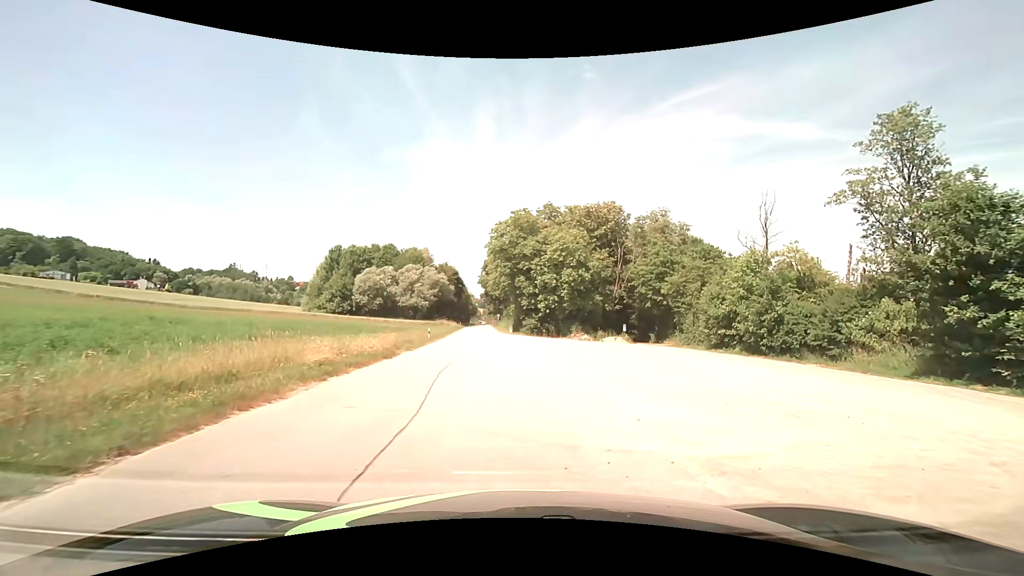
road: residential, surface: asphalt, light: Day
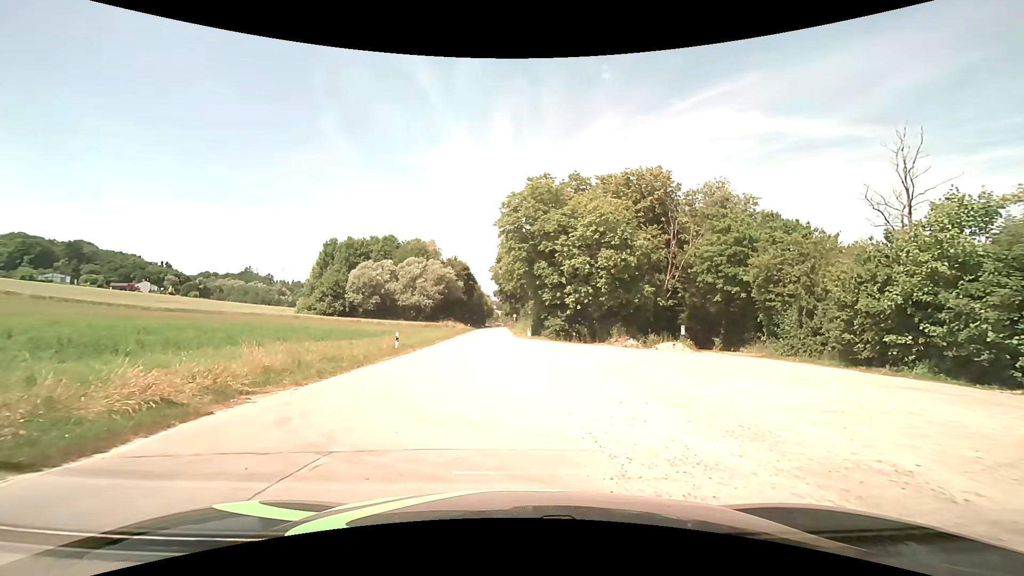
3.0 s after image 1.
(0.0, +15.9) m; -2°
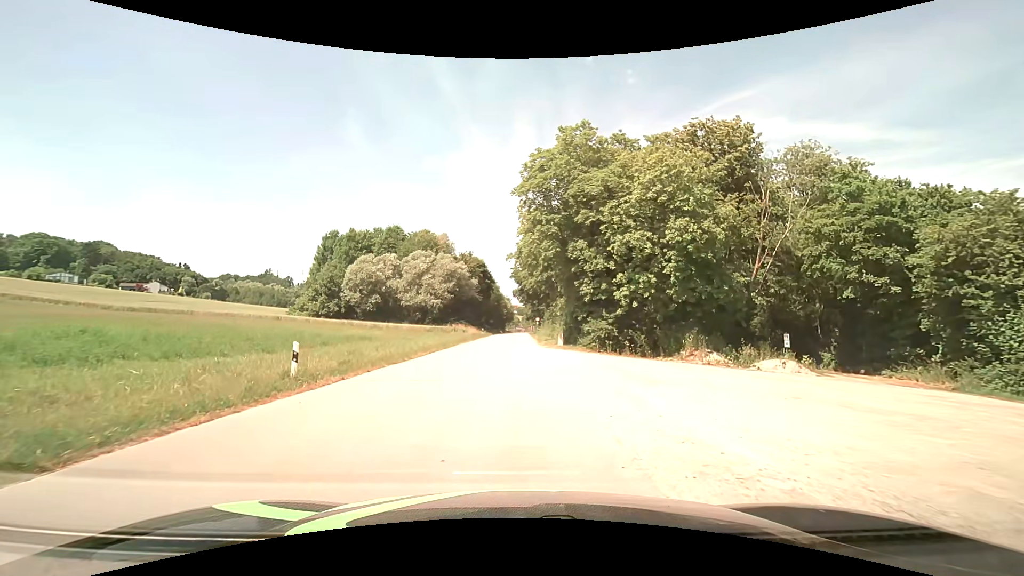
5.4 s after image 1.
(-0.2, +14.2) m; -2°
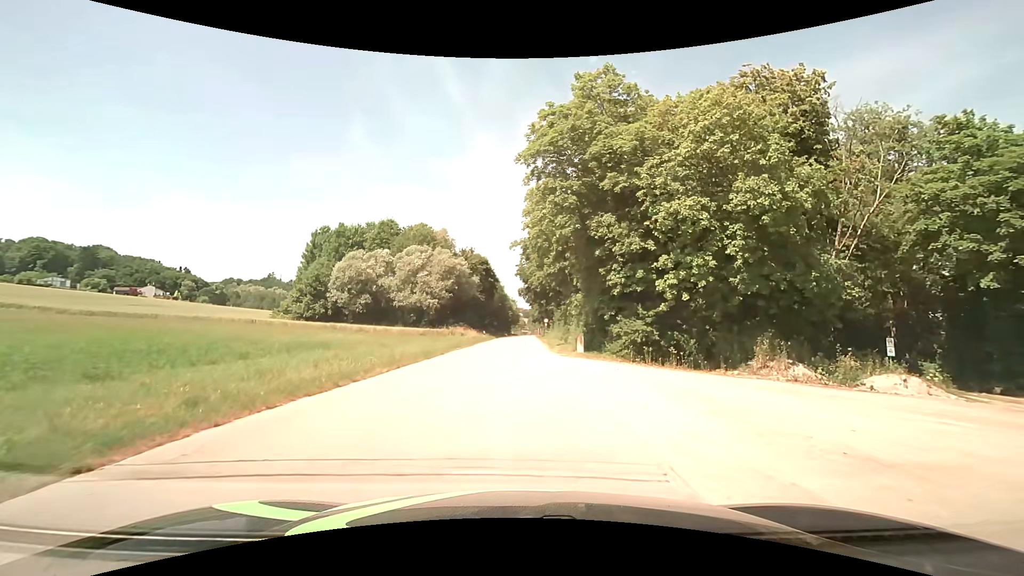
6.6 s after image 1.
(0.0, +8.3) m; 0°
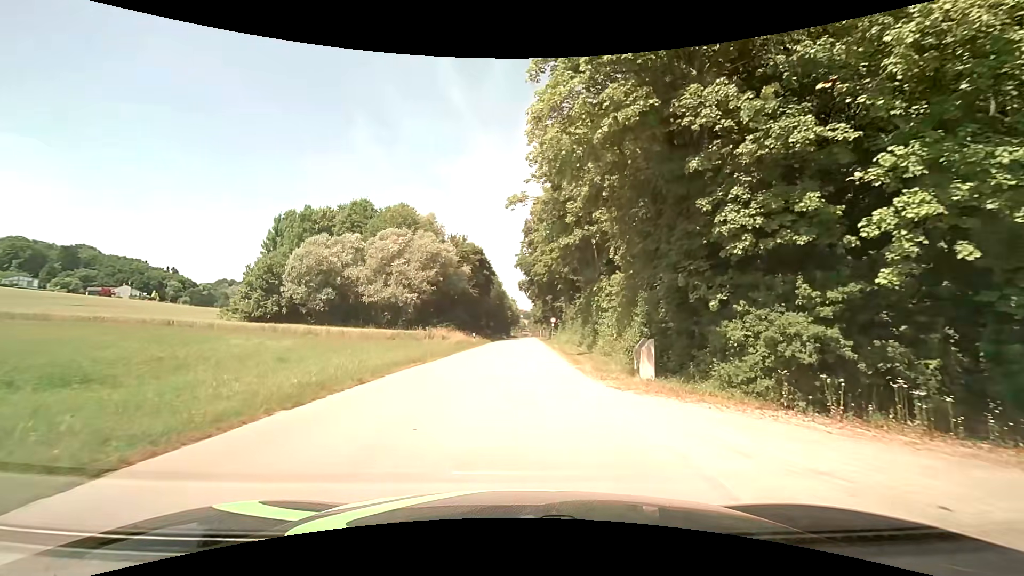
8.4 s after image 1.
(-0.1, +14.3) m; 0°
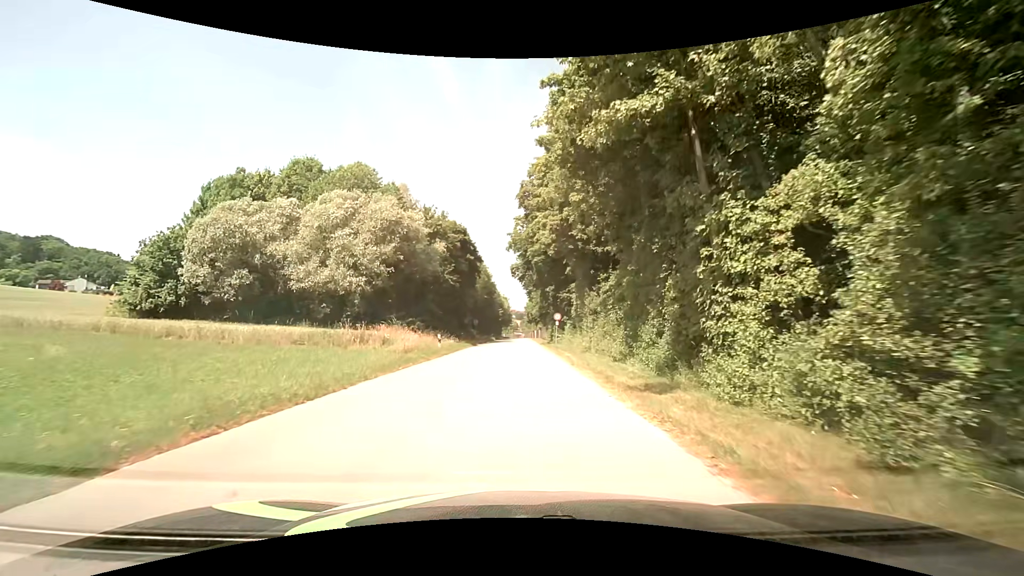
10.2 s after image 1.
(0.0, +16.3) m; 0°
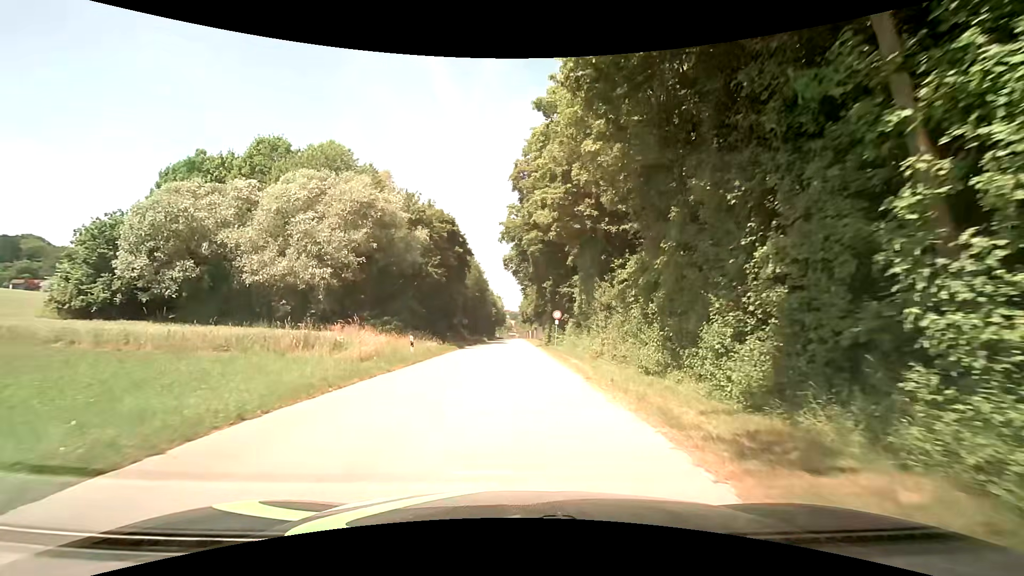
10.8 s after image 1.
(0.0, +5.9) m; +2°
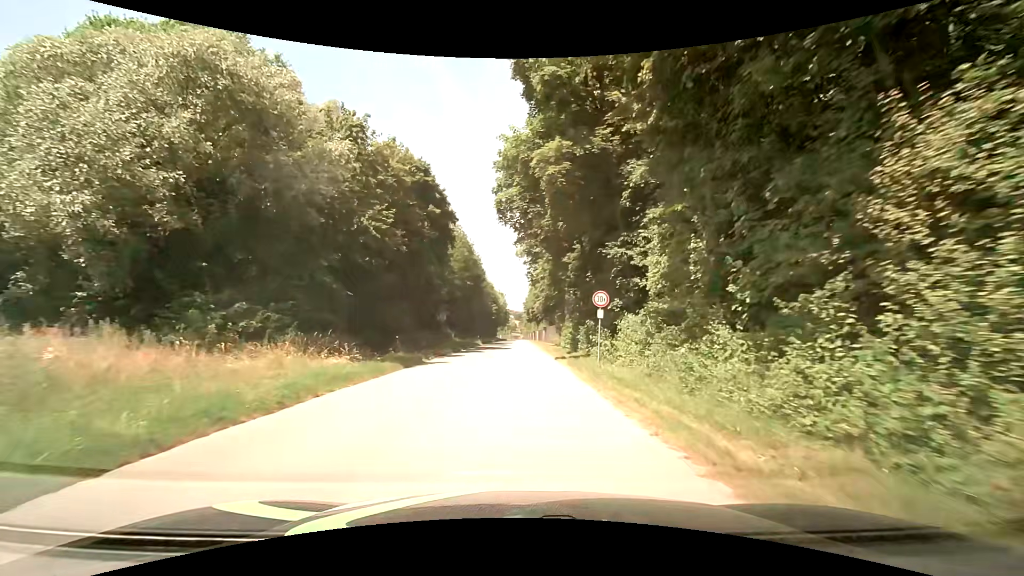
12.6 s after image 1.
(-0.2, +18.8) m; 0°
(0, +10) (-1, +20) (-1, +30) (-1, +40) (-1, +50) (-1, +60) (-1, +70) (-2, +80) (-2, +90) (-2, +100) m
